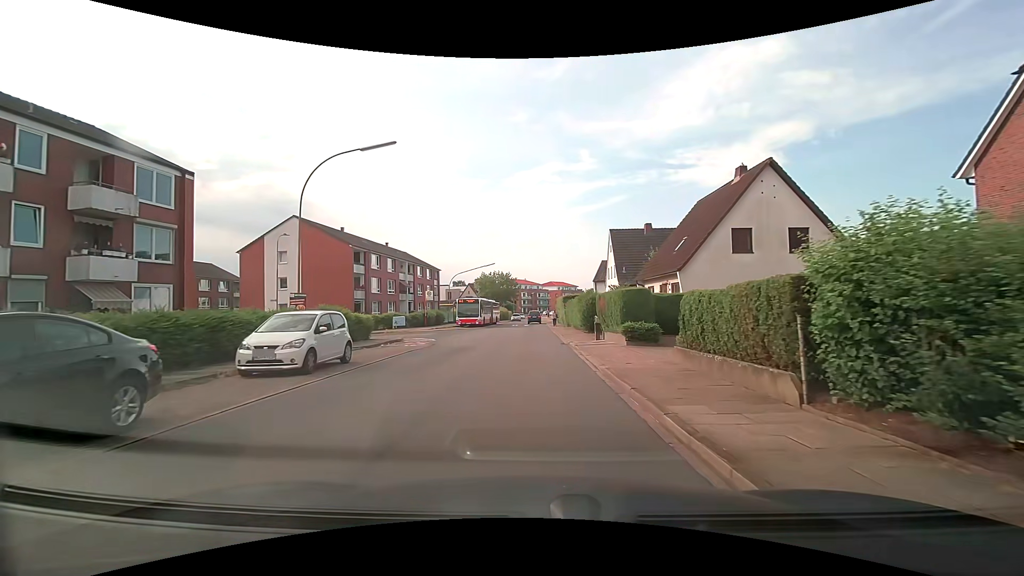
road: residential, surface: asphalt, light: Day
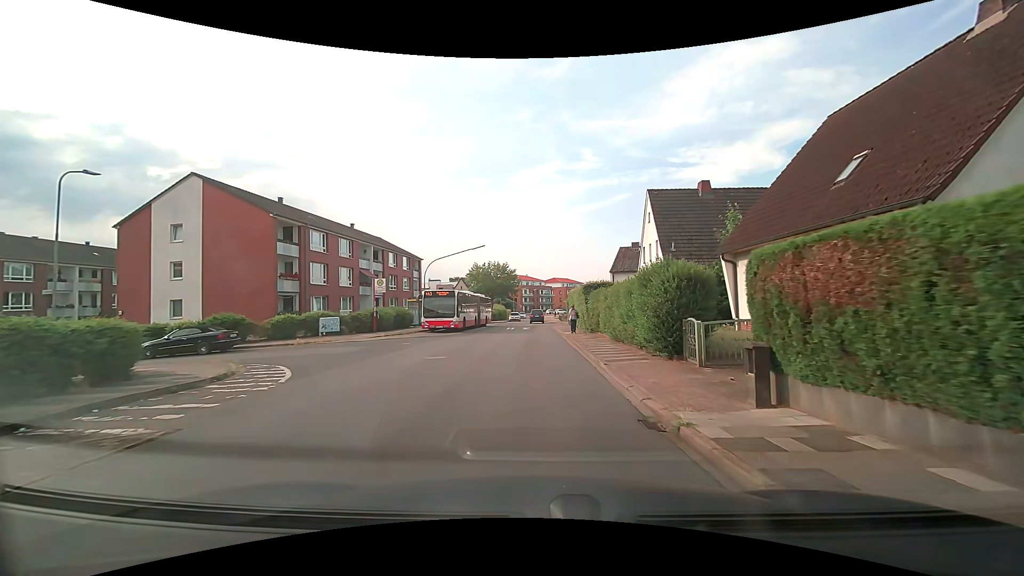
(-0.1, +16.3) m; 0°
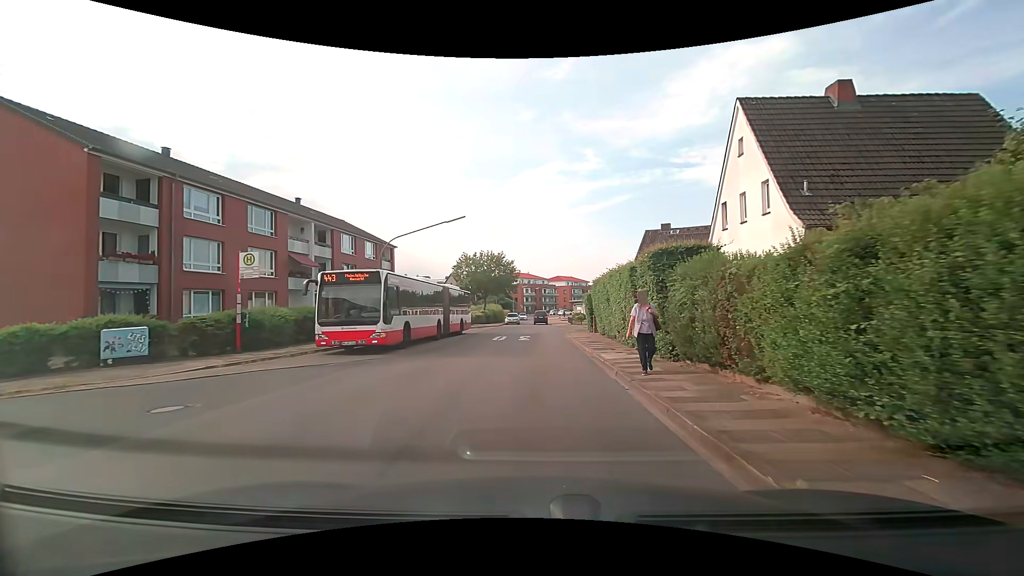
(0.0, +15.4) m; 0°
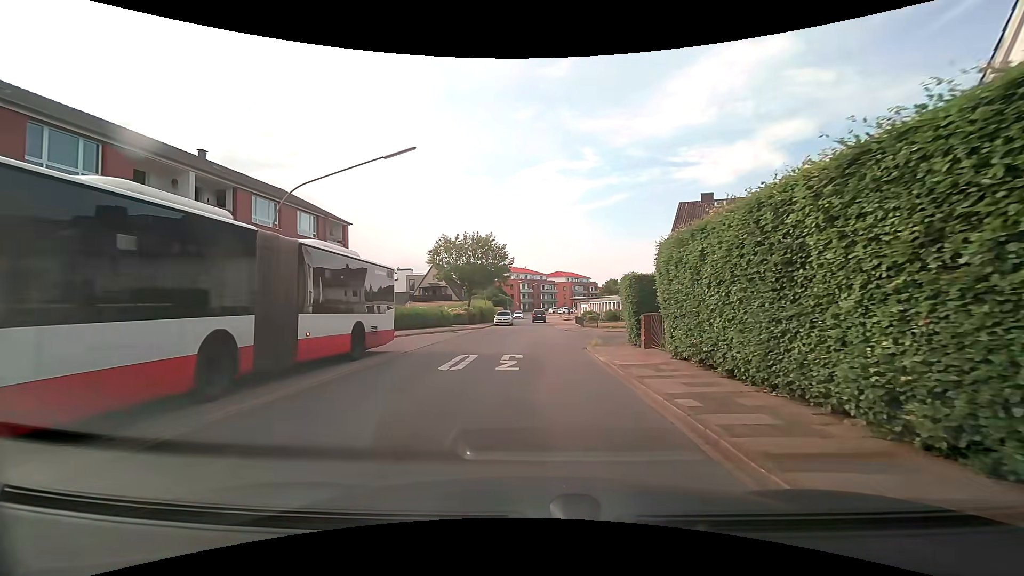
(+0.1, +13.8) m; 0°
